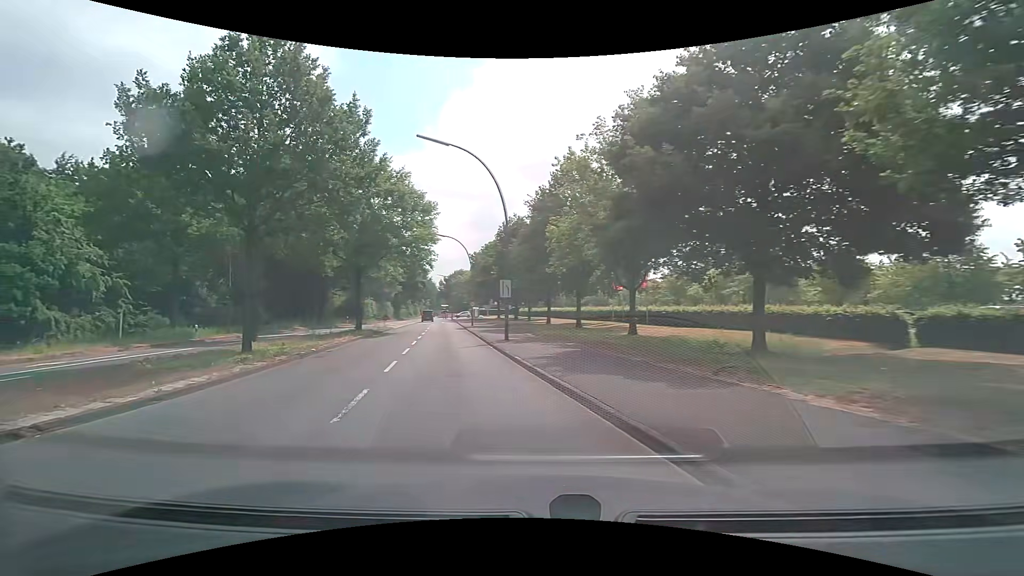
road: secondary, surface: asphalt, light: Day
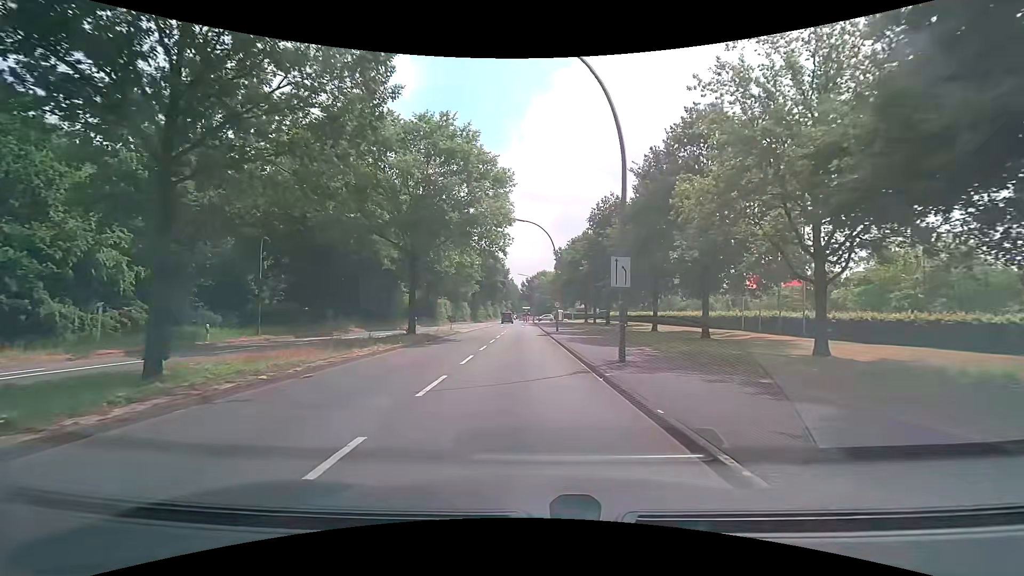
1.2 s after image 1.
(-1.4, +10.4) m; -11°
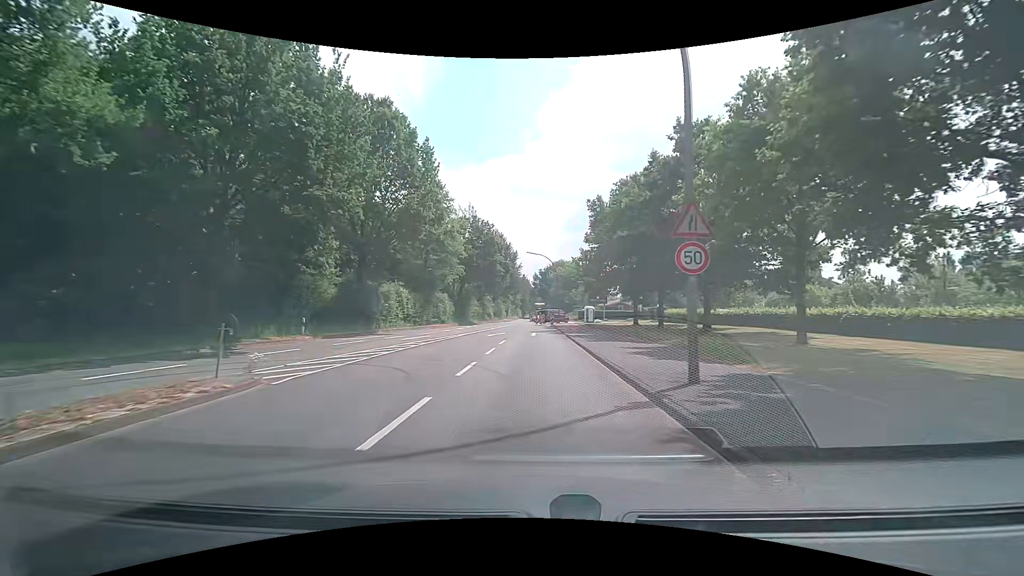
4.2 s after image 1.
(-0.7, +33.8) m; -2°
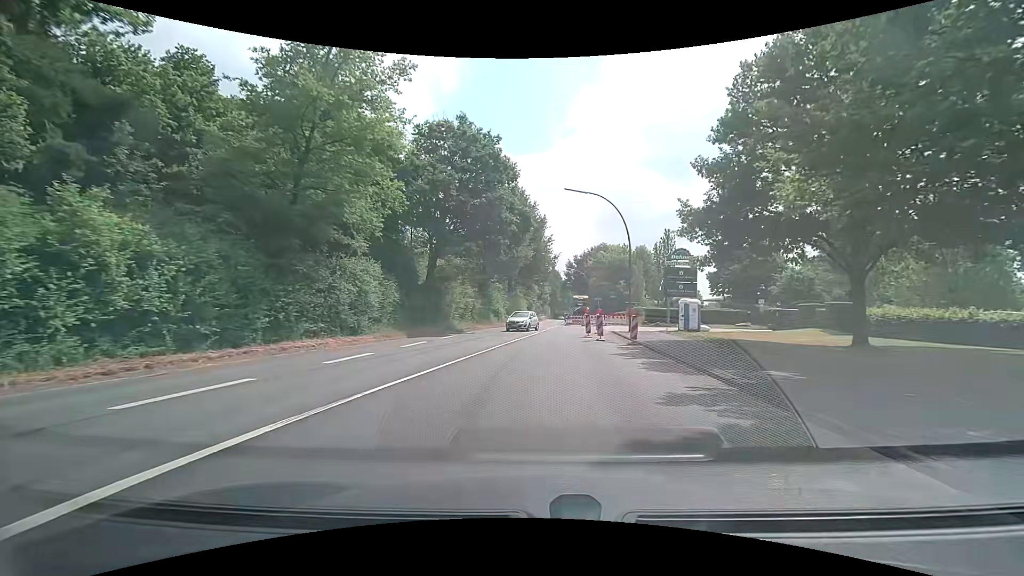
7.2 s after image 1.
(-0.8, +34.4) m; -3°
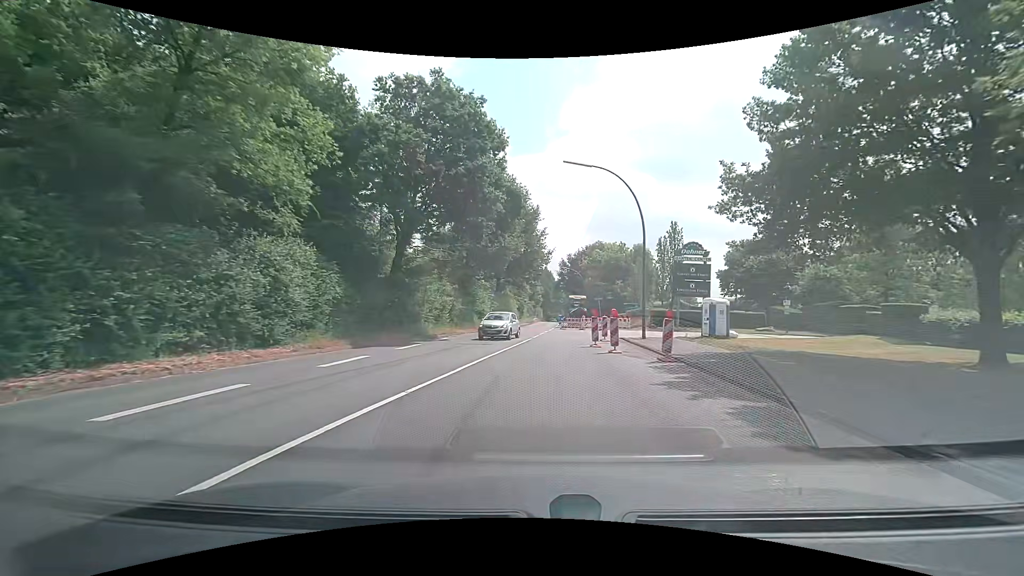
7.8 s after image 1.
(0.0, +6.7) m; +1°
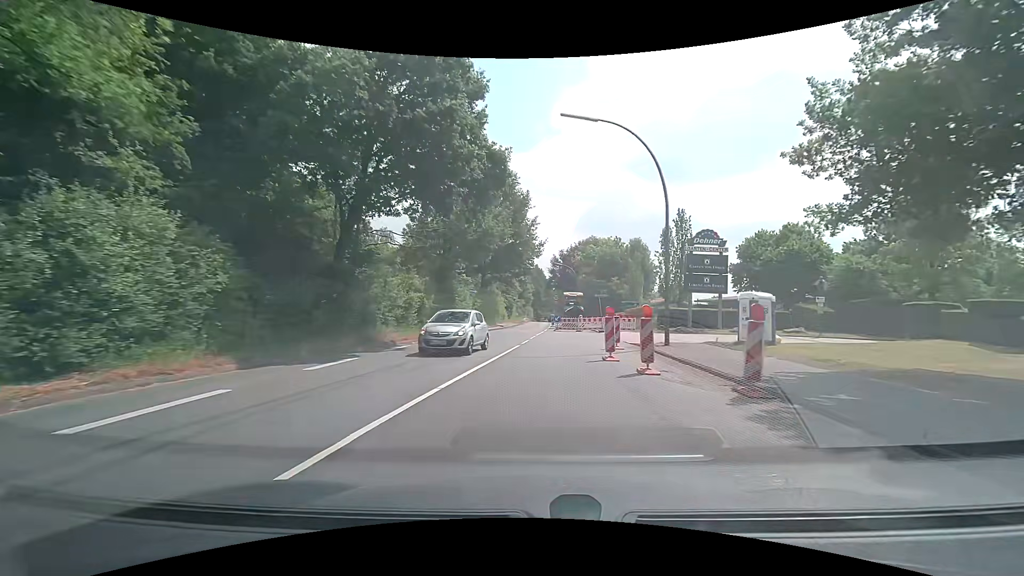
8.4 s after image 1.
(0.0, +6.6) m; +1°
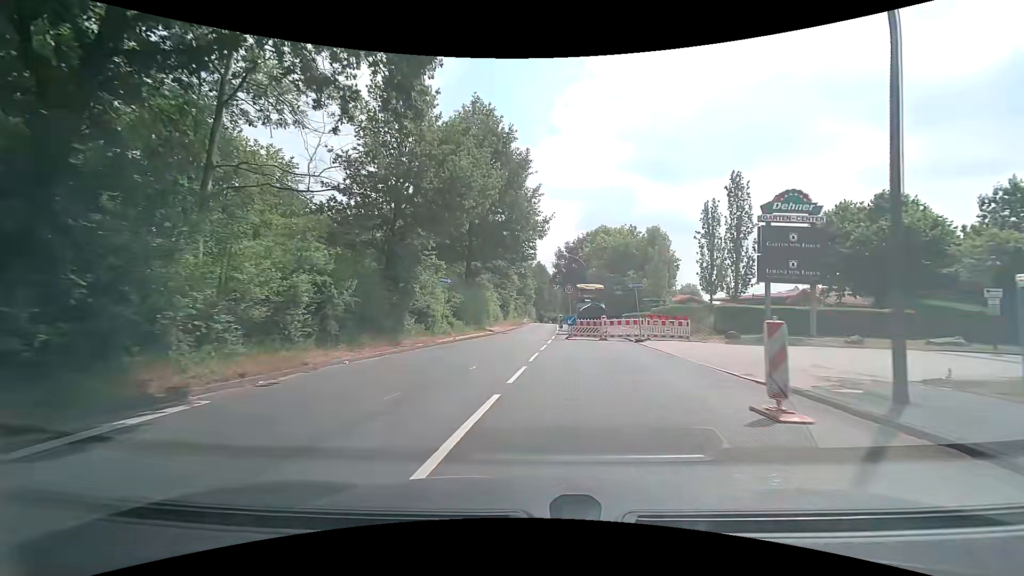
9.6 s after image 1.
(+0.2, +13.0) m; +2°
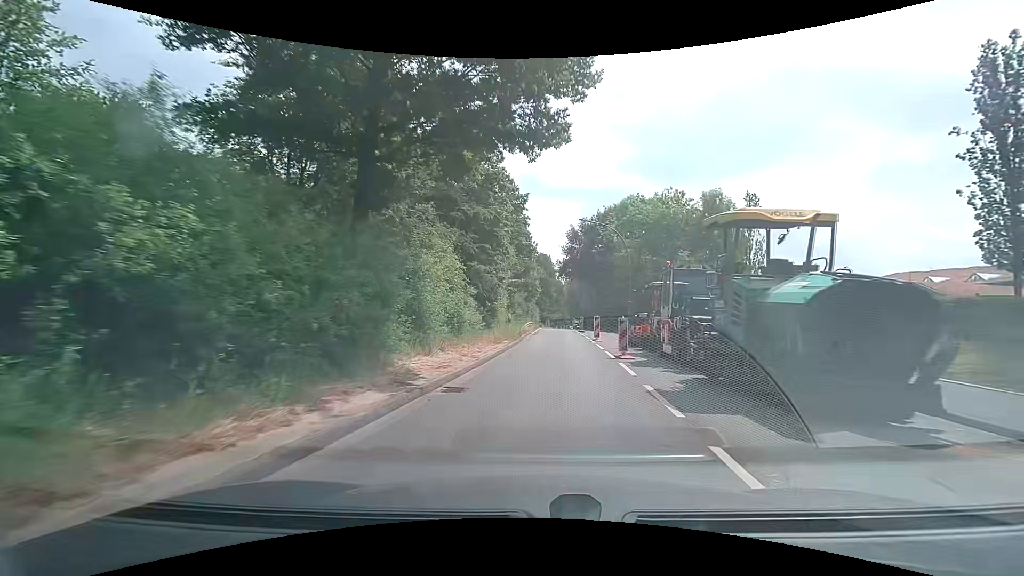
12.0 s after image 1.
(-1.3, +25.3) m; -2°
(0, +10) (+1, +20) (+1, +30) (+2, +40) (+2, +50) (+2, +60) (+3, +70) (+3, +80) (+3, +90) (+4, +100) m
